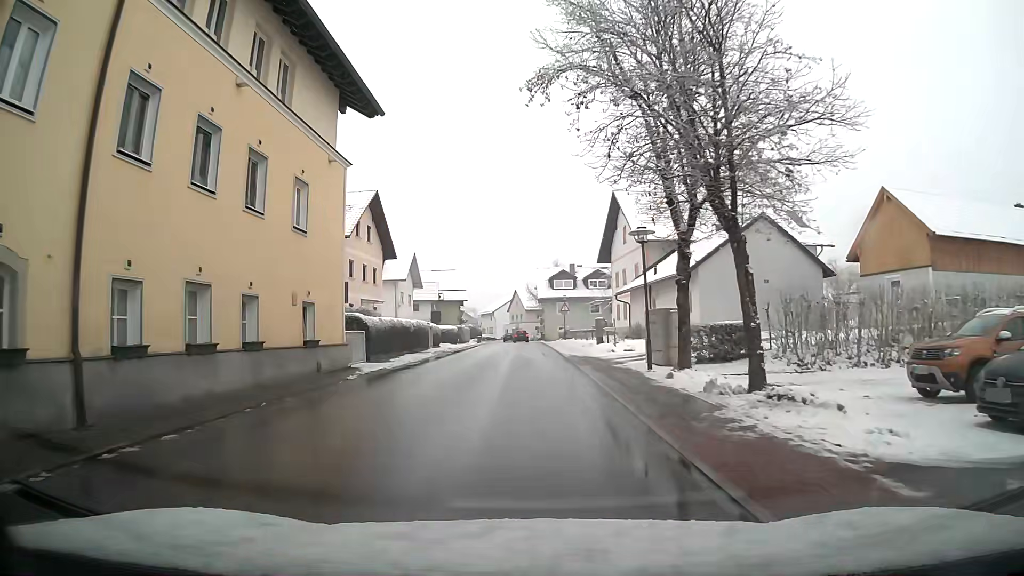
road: tertiary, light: Day
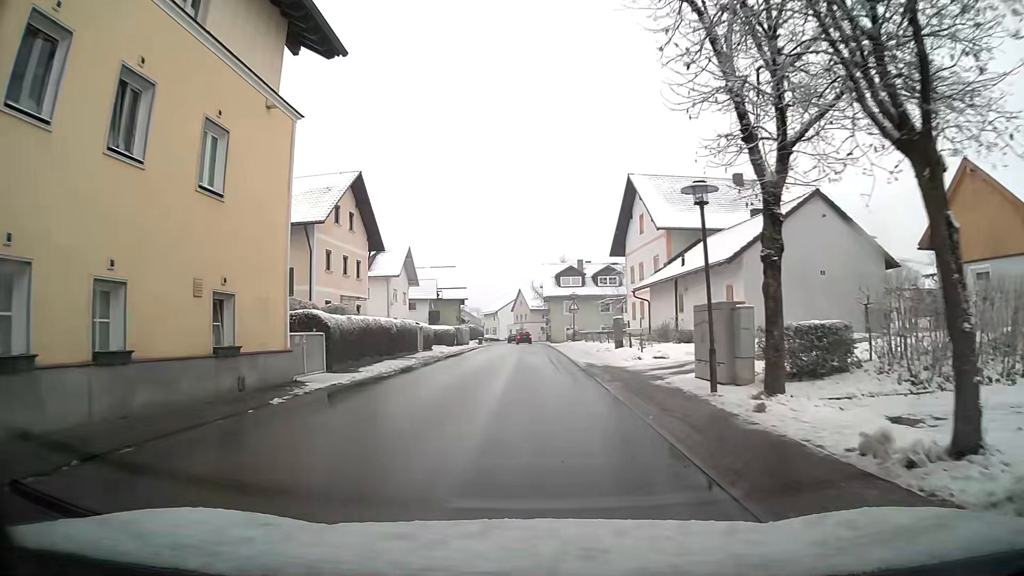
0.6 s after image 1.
(0.0, +6.0) m; -1°
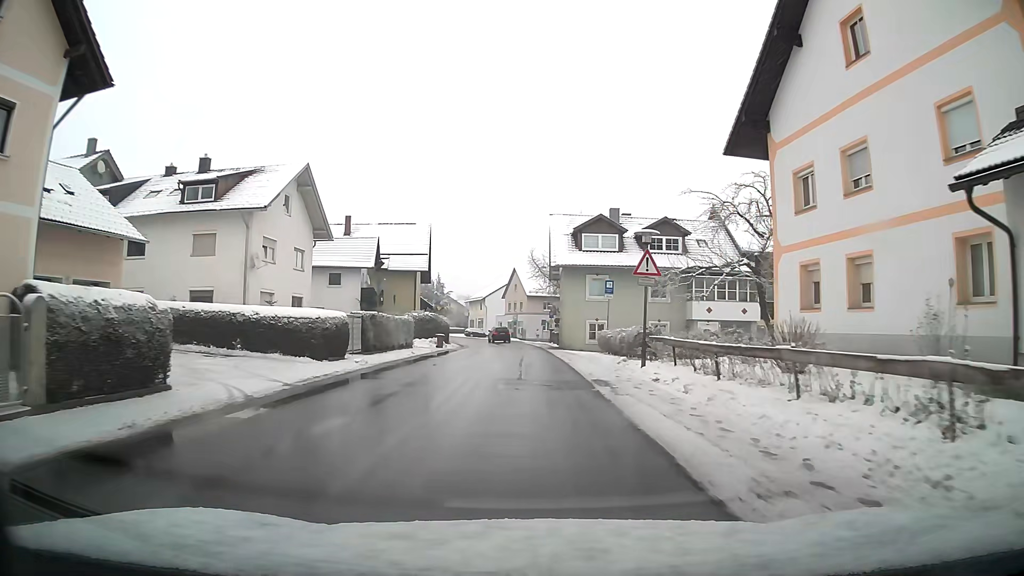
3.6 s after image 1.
(0.0, +32.2) m; 0°
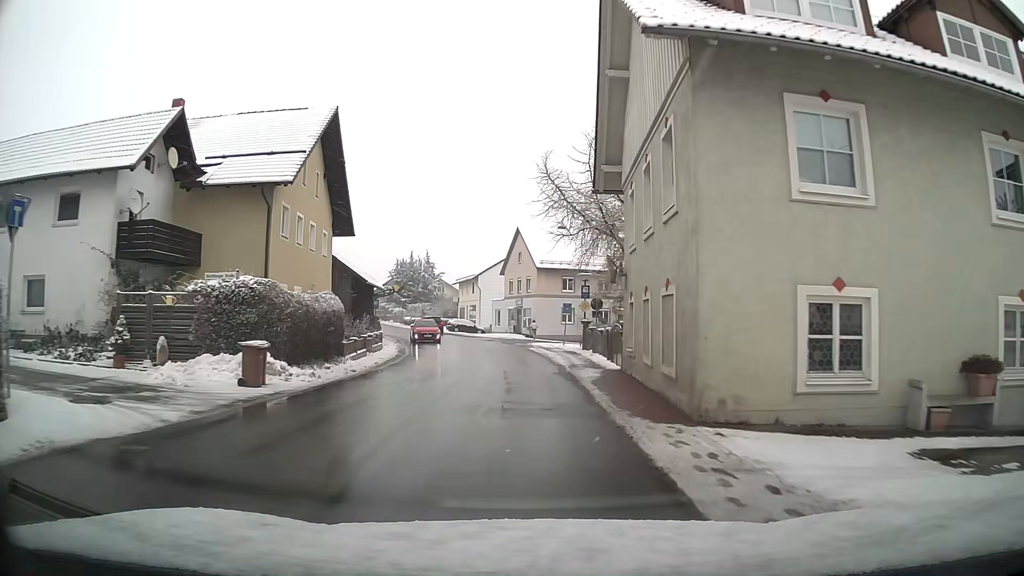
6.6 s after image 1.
(-0.2, +32.3) m; -1°
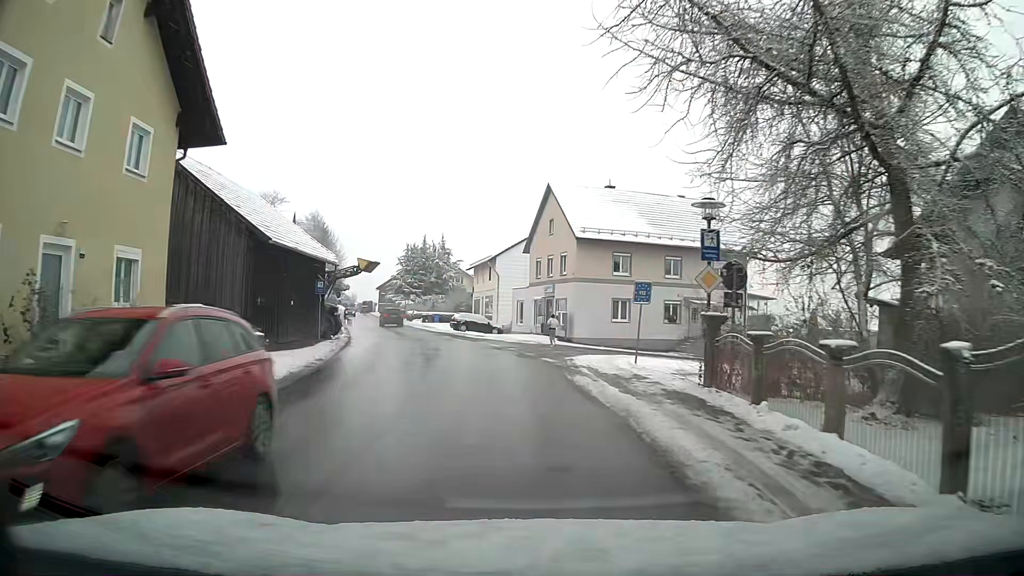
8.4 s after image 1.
(-0.1, +18.9) m; -1°
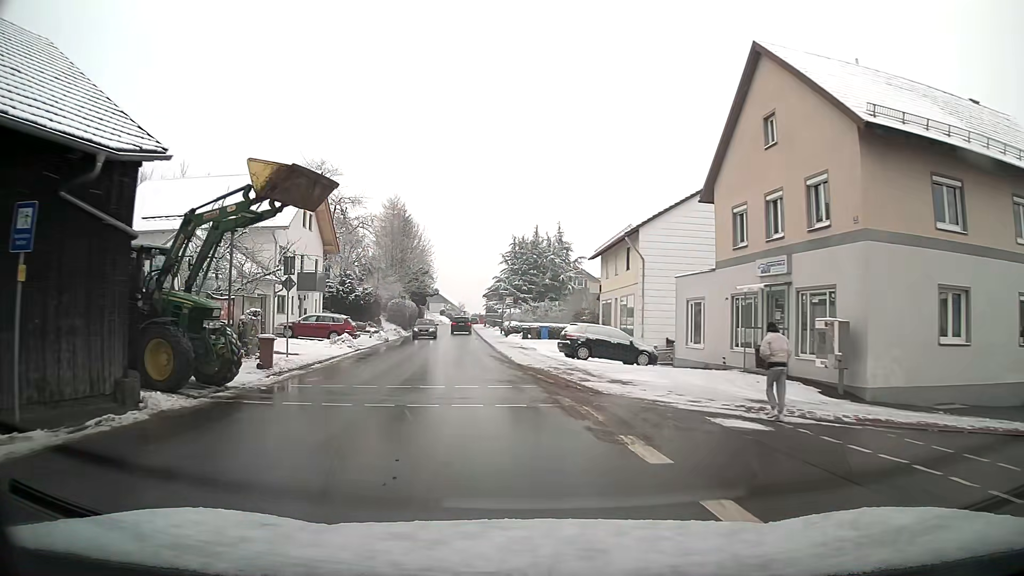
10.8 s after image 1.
(-2.8, +24.6) m; -13°
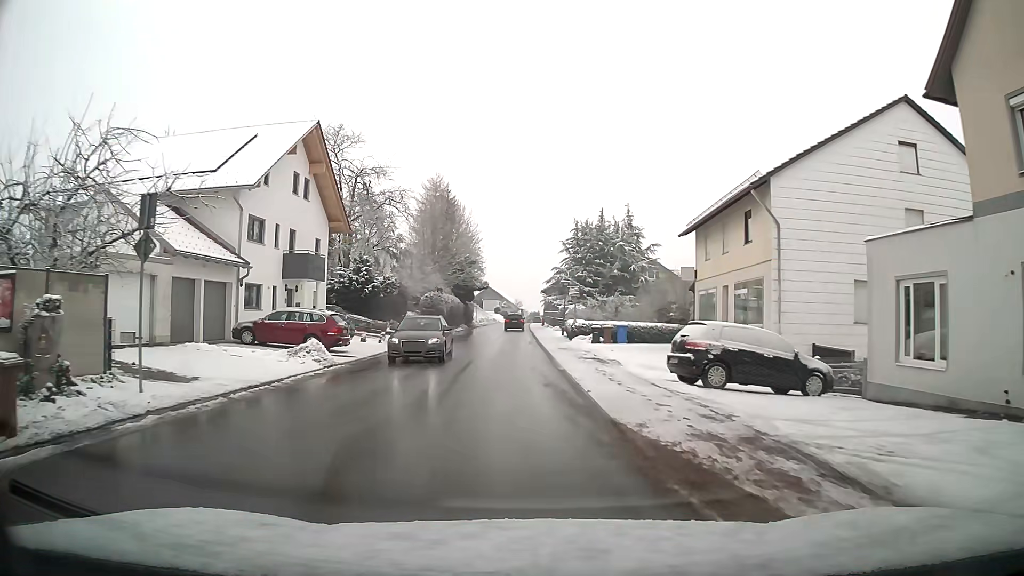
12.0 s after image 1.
(-0.5, +12.3) m; -4°
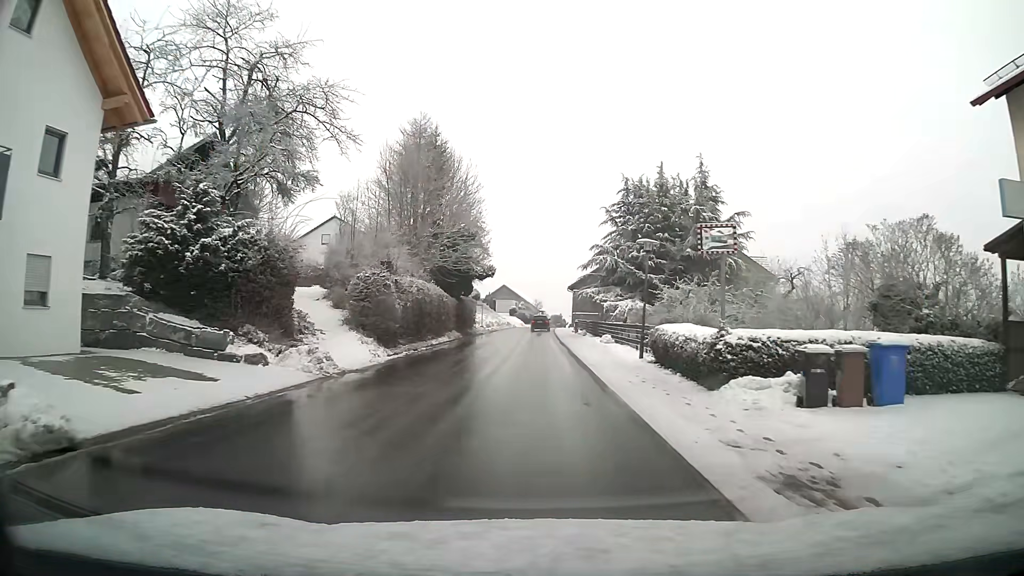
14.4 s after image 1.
(-0.5, +24.6) m; -1°
